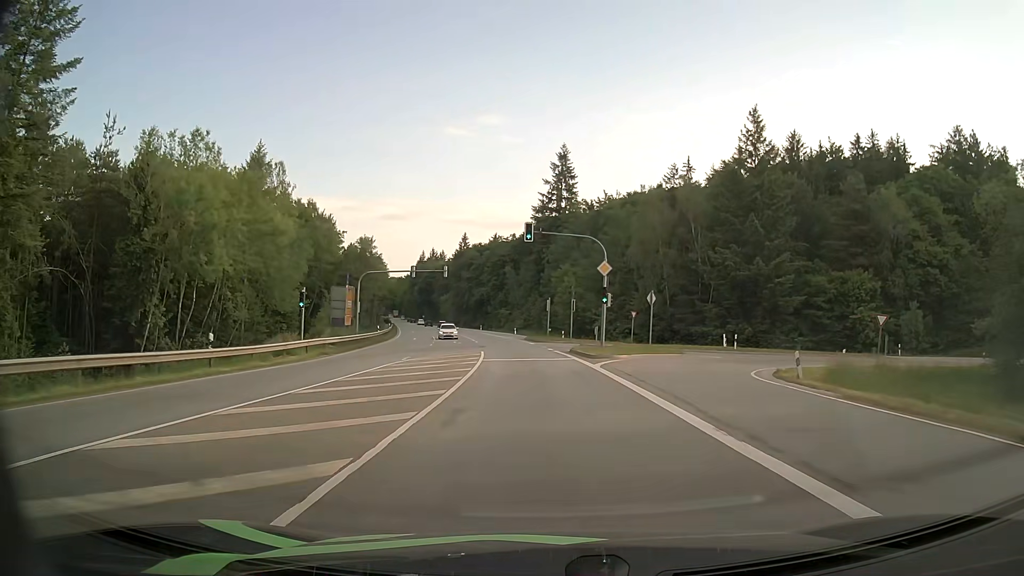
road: secondary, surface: asphalt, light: Day
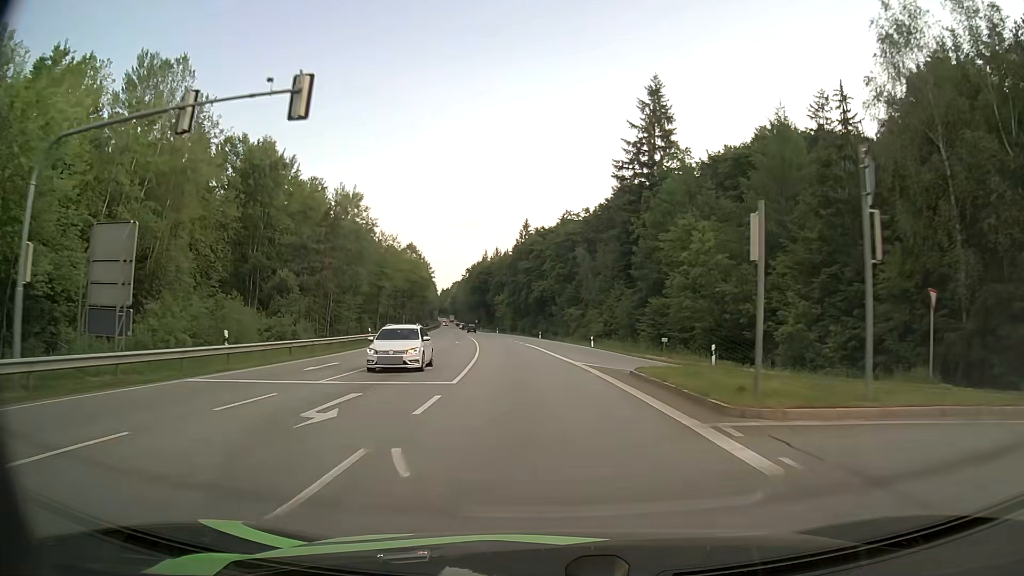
(-2.2, +43.3) m; -6°
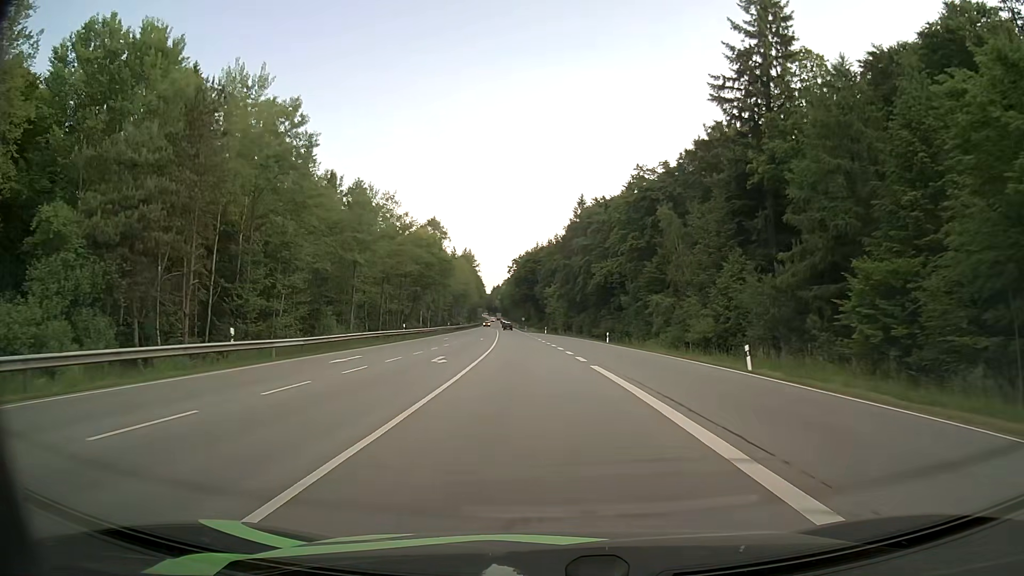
(-1.4, +33.0) m; -5°
(0, +10) (0, +20) (-1, +30) (-1, +40) (-2, +50) (-2, +60) (-3, +70) (-4, +80) (-5, +90) (-5, +100) m
